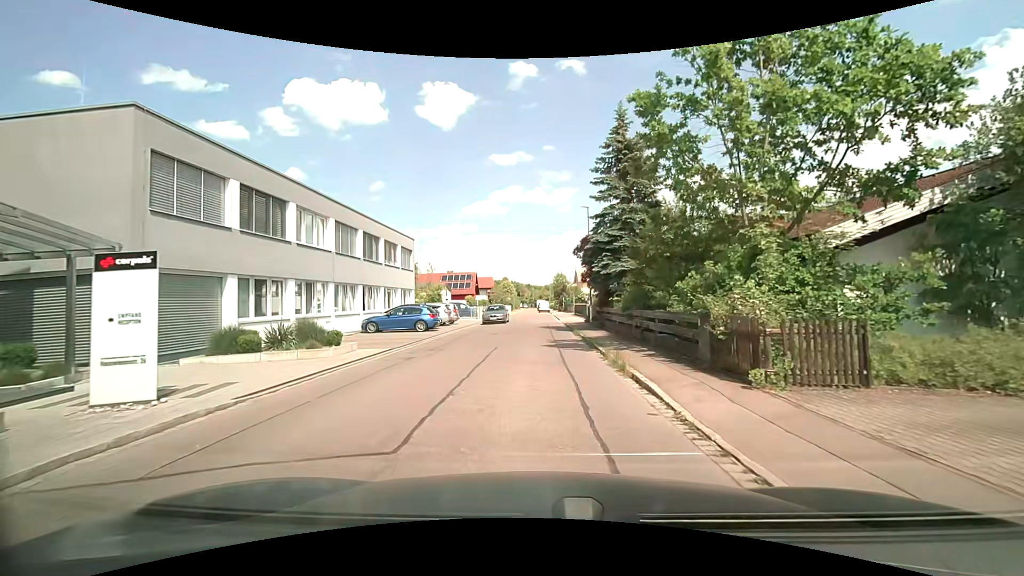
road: residential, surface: asphalt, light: Day
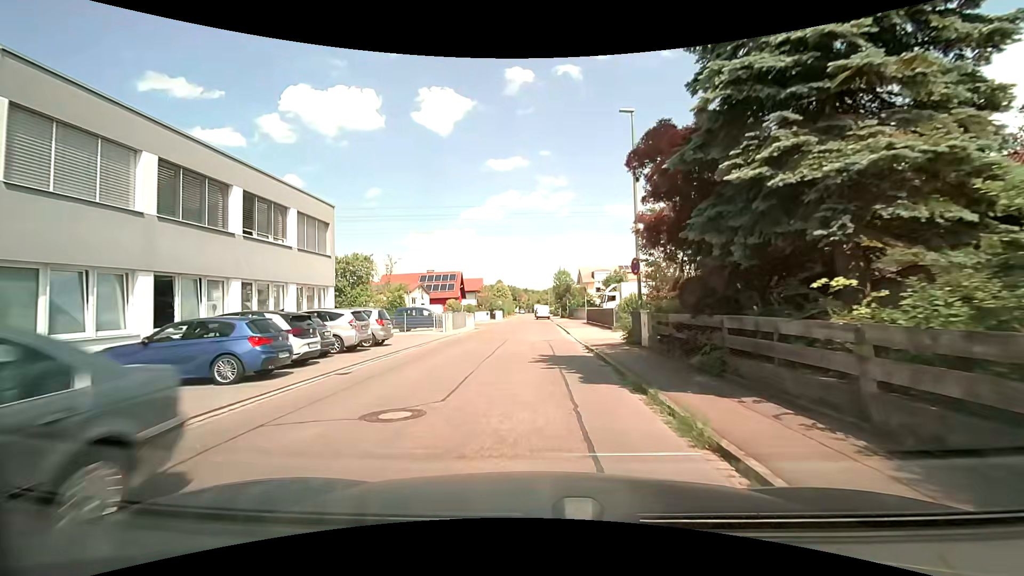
(0.0, +17.0) m; -1°
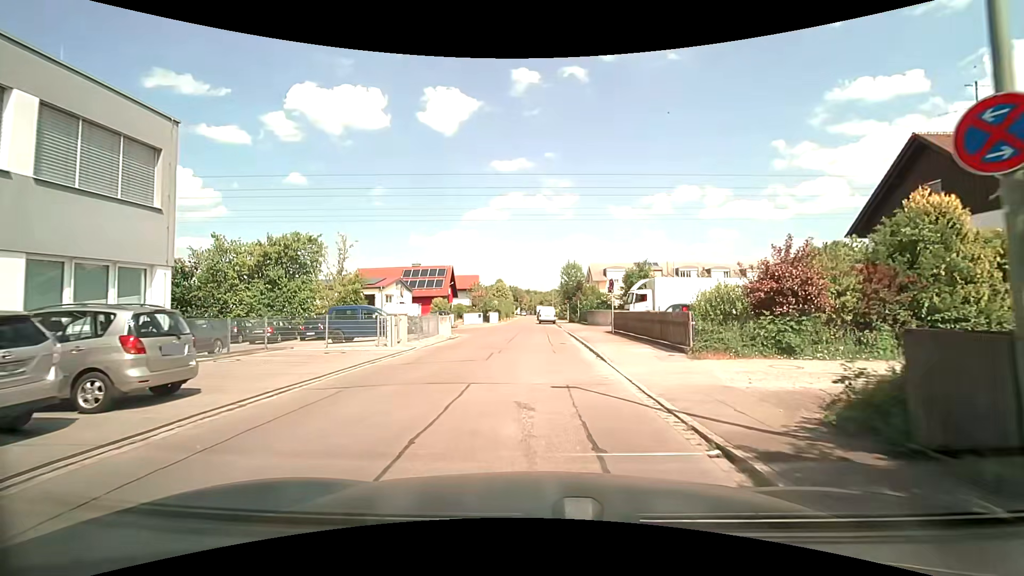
(+0.1, +12.7) m; +1°
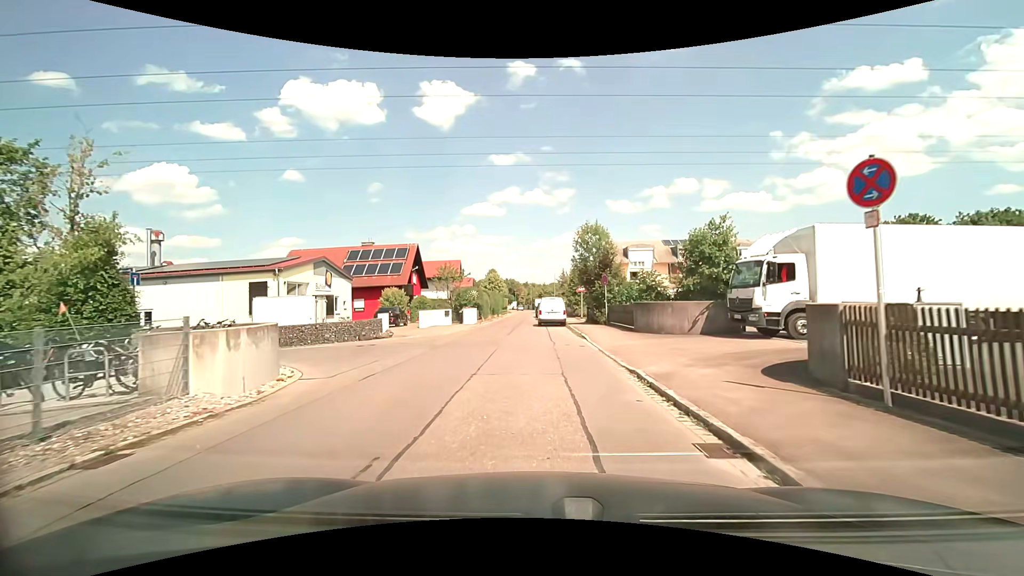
(-0.3, +21.0) m; 0°
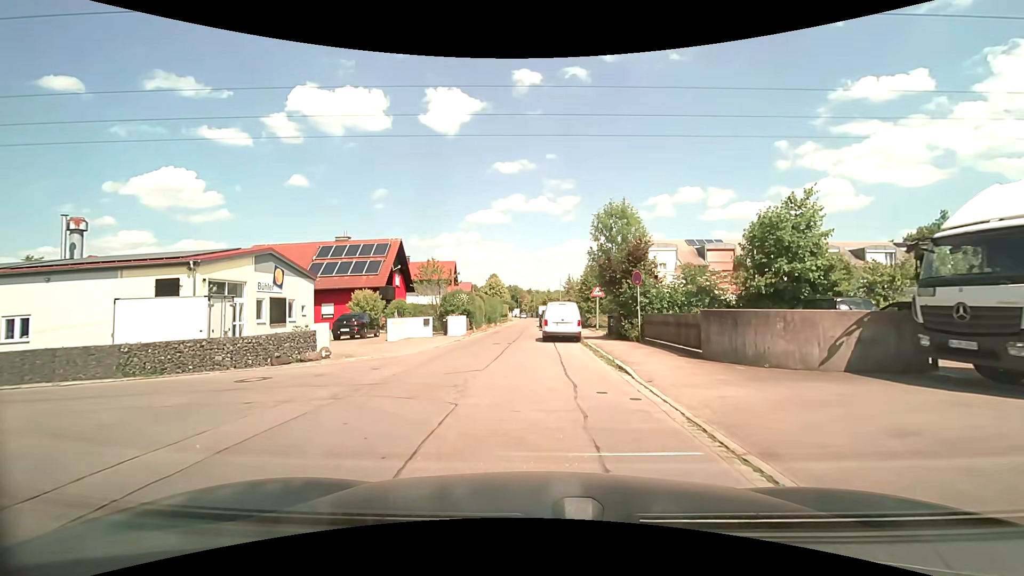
(-0.2, +8.4) m; -1°
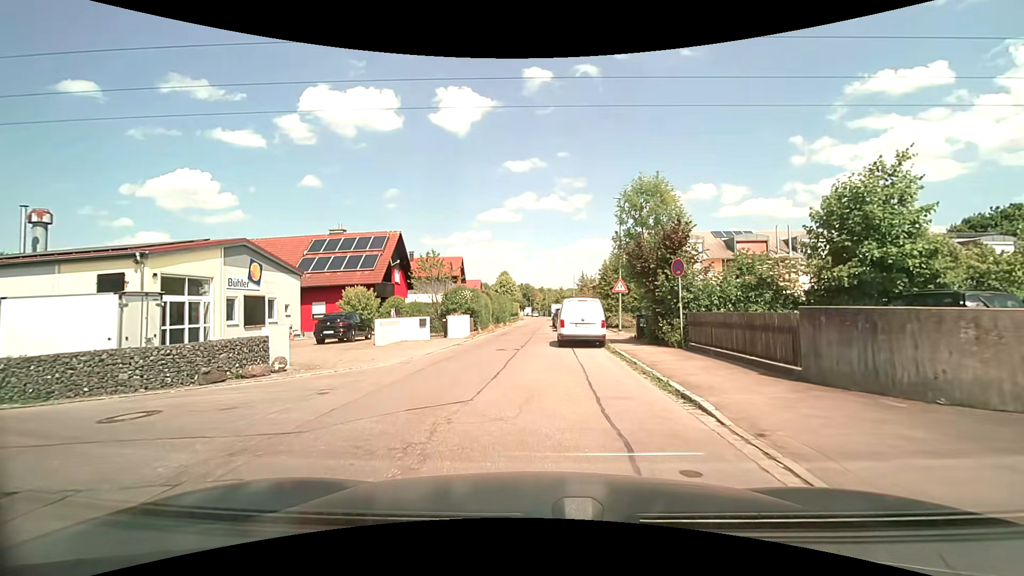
(-0.1, +4.2) m; -1°
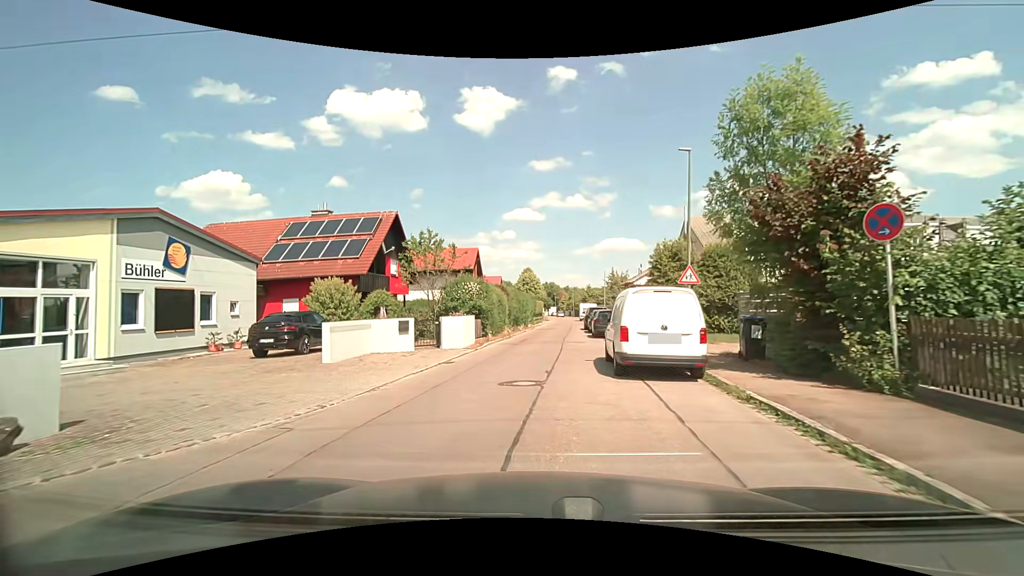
(-0.3, +8.4) m; -3°
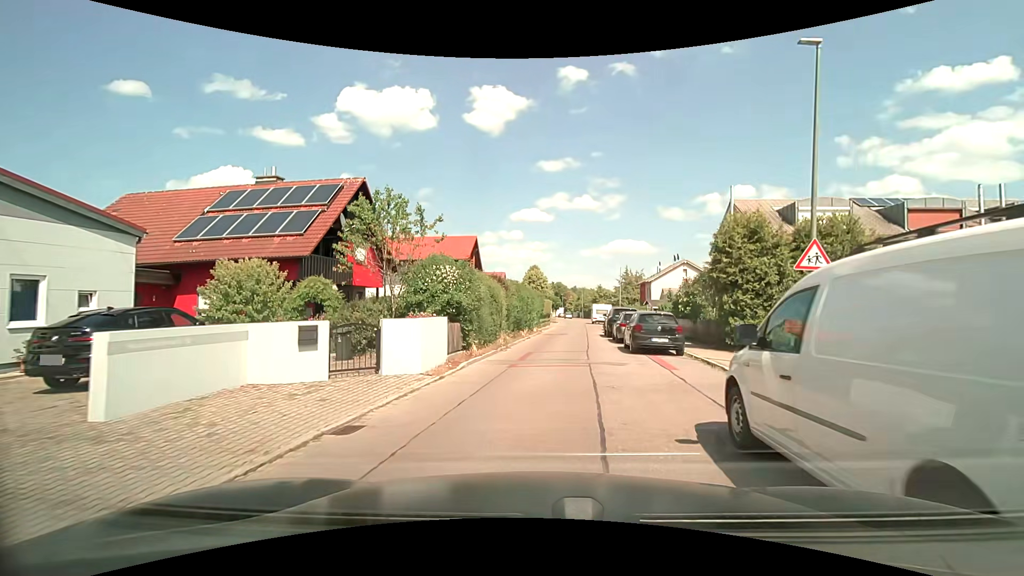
(-0.2, +8.3) m; -2°
(0, +10) (+1, +20) (+2, +30) (+3, +40) (+6, +50) (+7, +59) (+6, +69) (+7, +79) (+9, +89) (+9, +99) m
